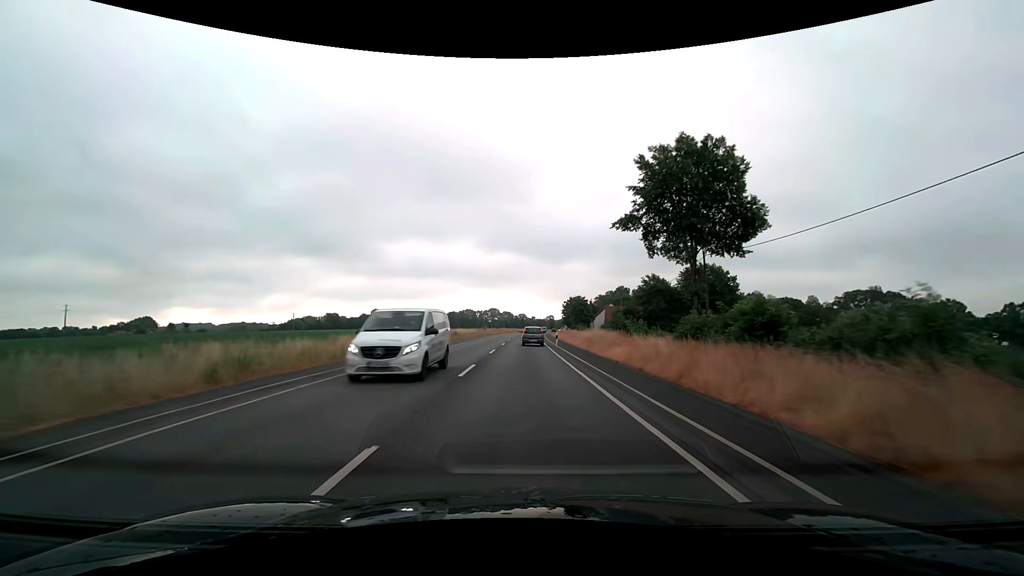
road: secondary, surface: asphalt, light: Day
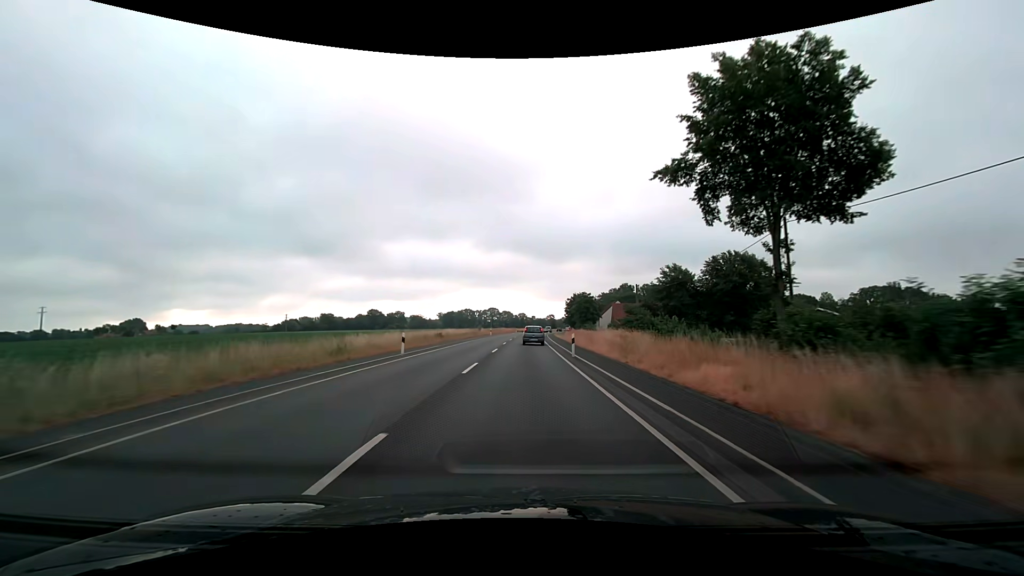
(0.0, +11.6) m; 0°
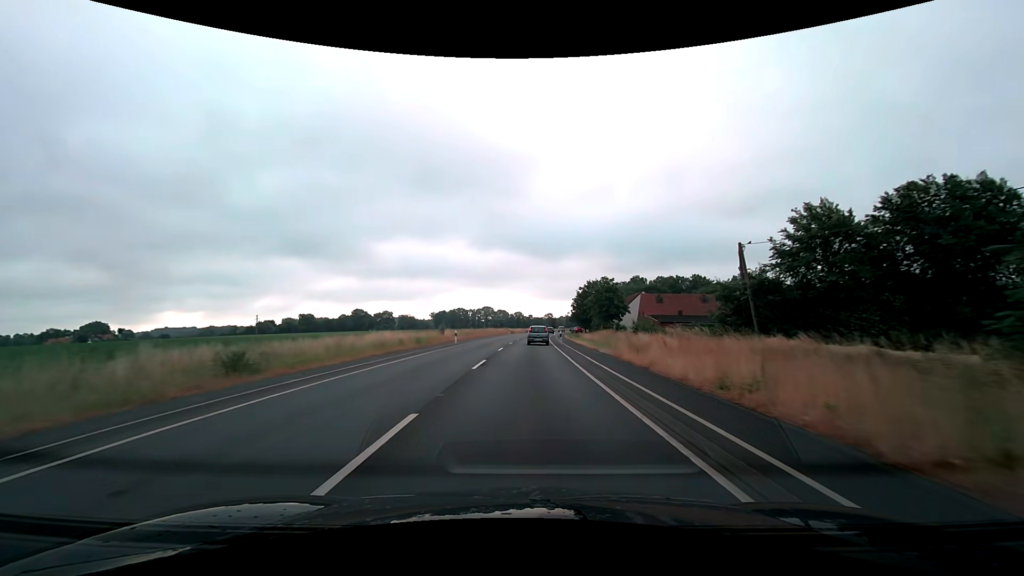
(+0.1, +35.1) m; 0°
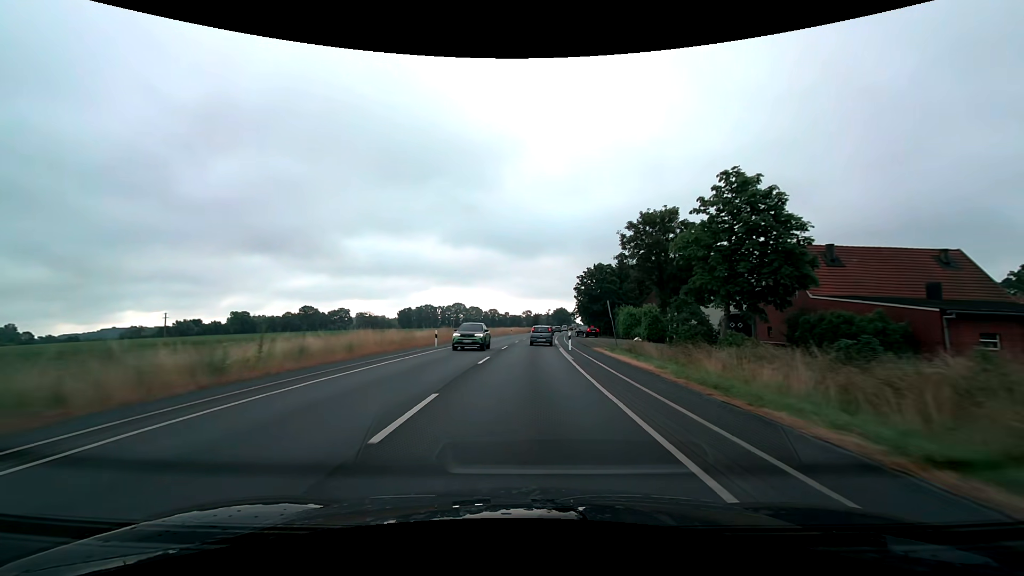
(+1.2, +58.5) m; +3°
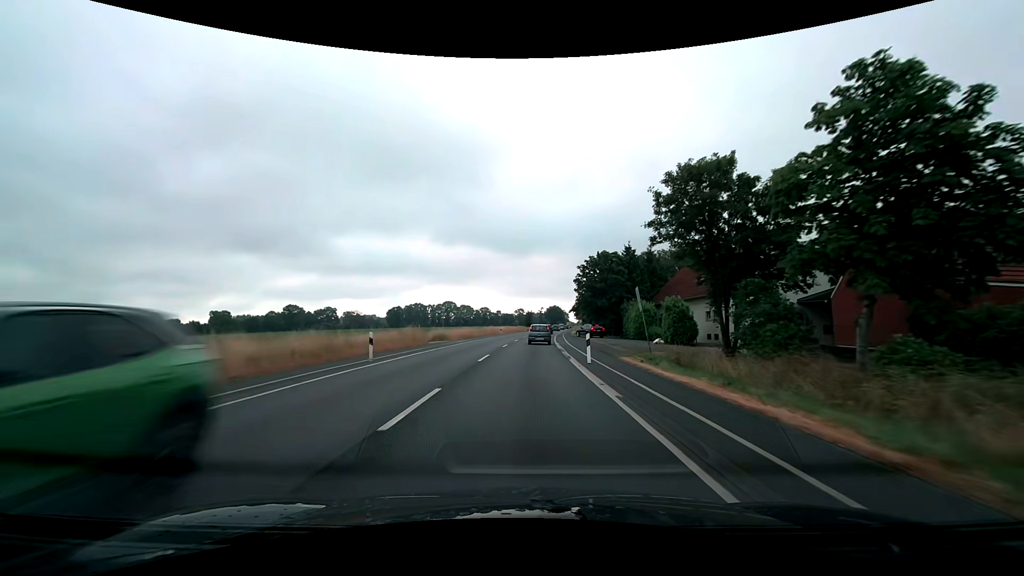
(+0.1, +11.6) m; +1°
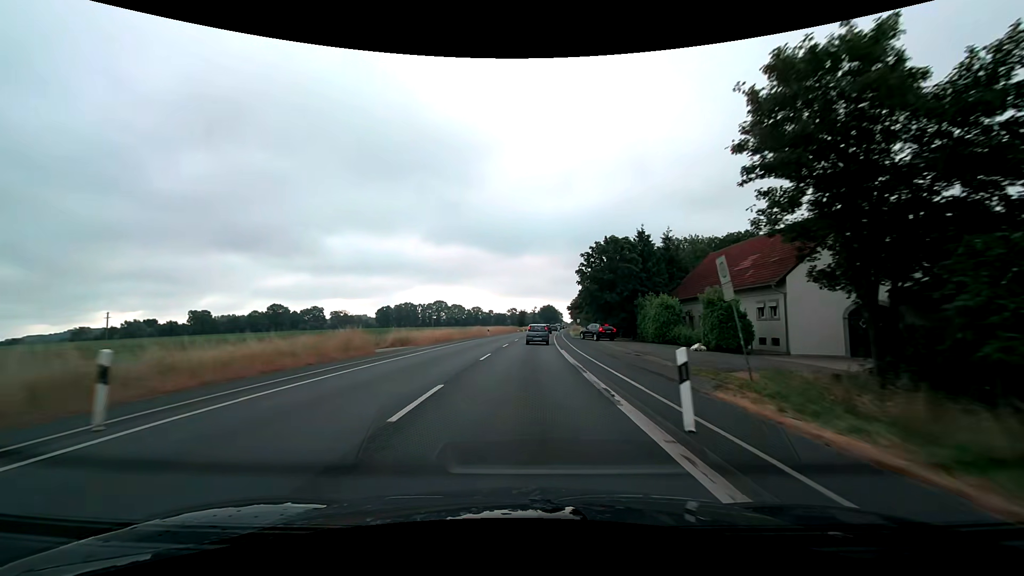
(+0.1, +11.5) m; +1°
(0, +10) (0, +20) (0, +30) (+1, +40) (+1, +50) (+2, +60) (+3, +70) (+3, +80) (+4, +90) (+5, +100) m
